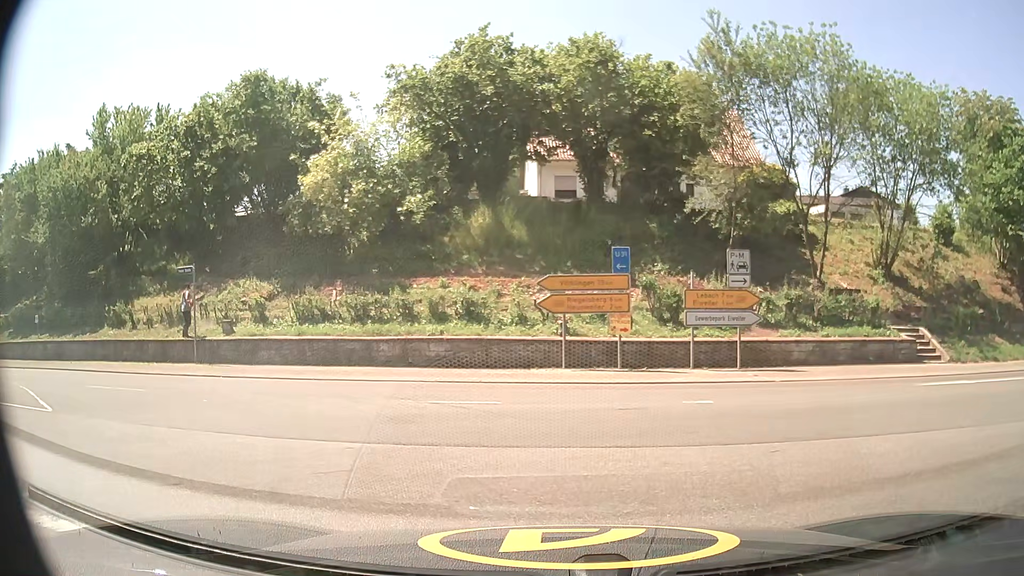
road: motorway_link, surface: asphalt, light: Day
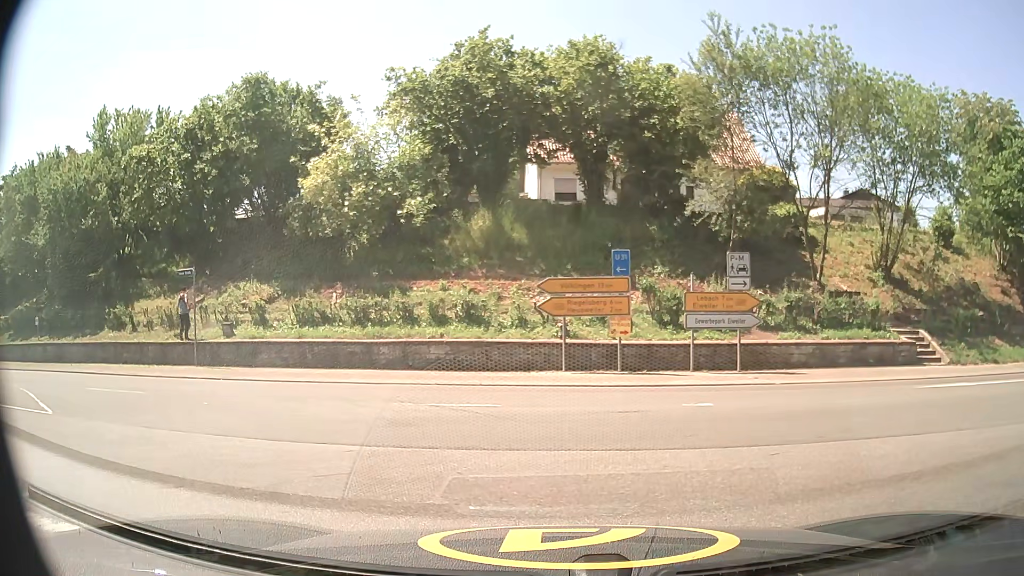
(0.0, 0.0) m; 0°
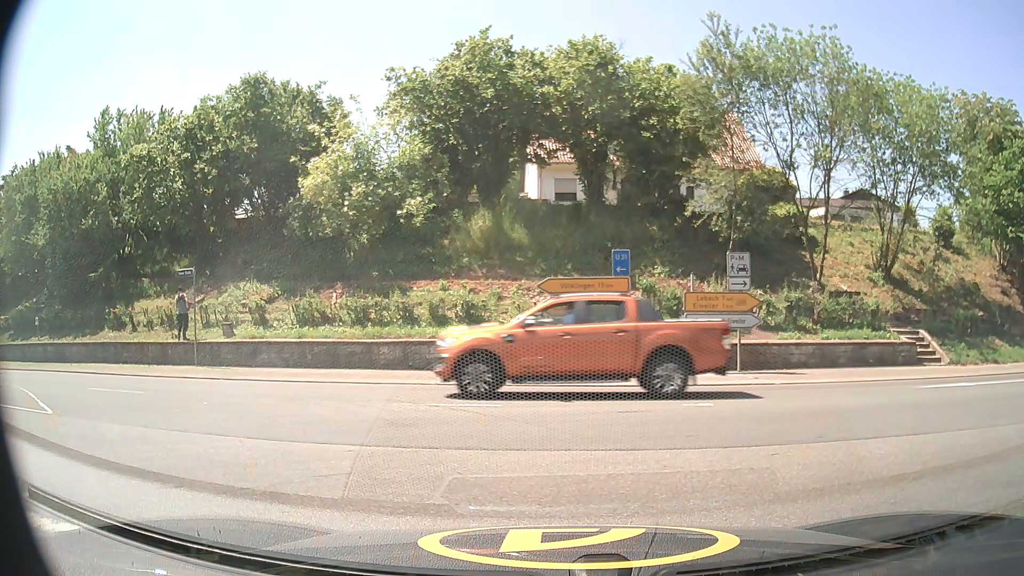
(0.0, +0.1) m; 0°
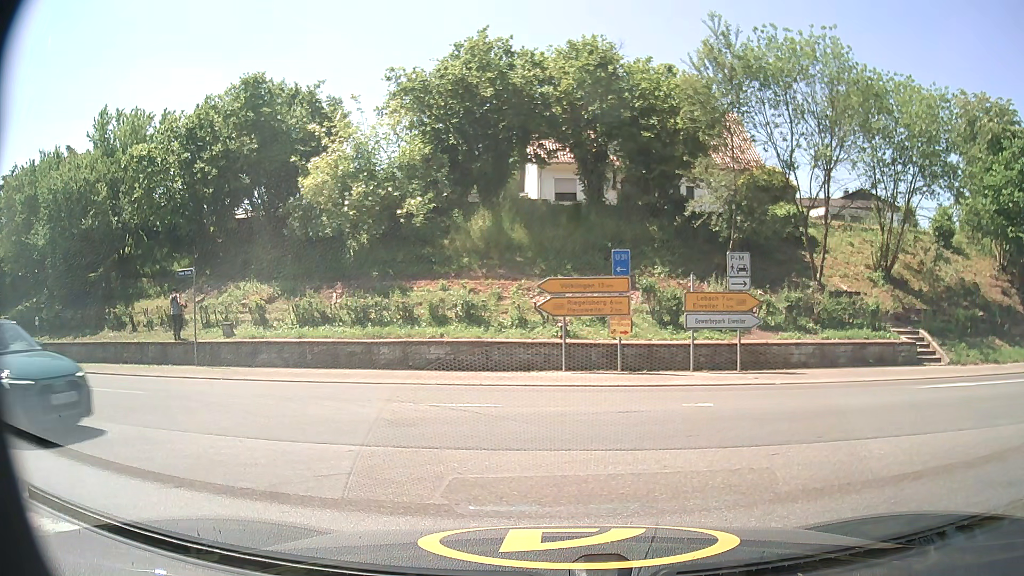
(0.0, 0.0) m; 0°
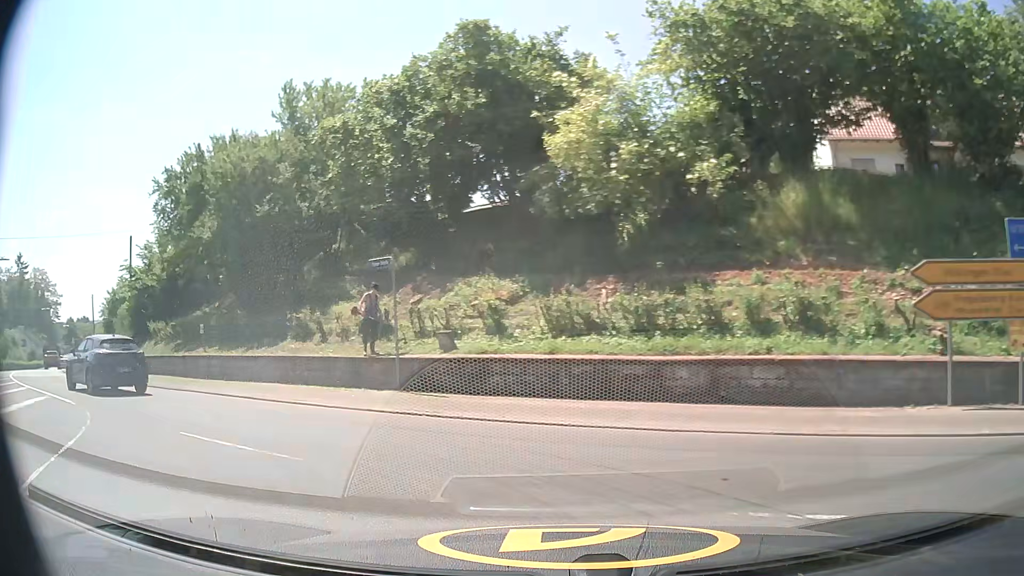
(-1.1, +6.4) m; -23°
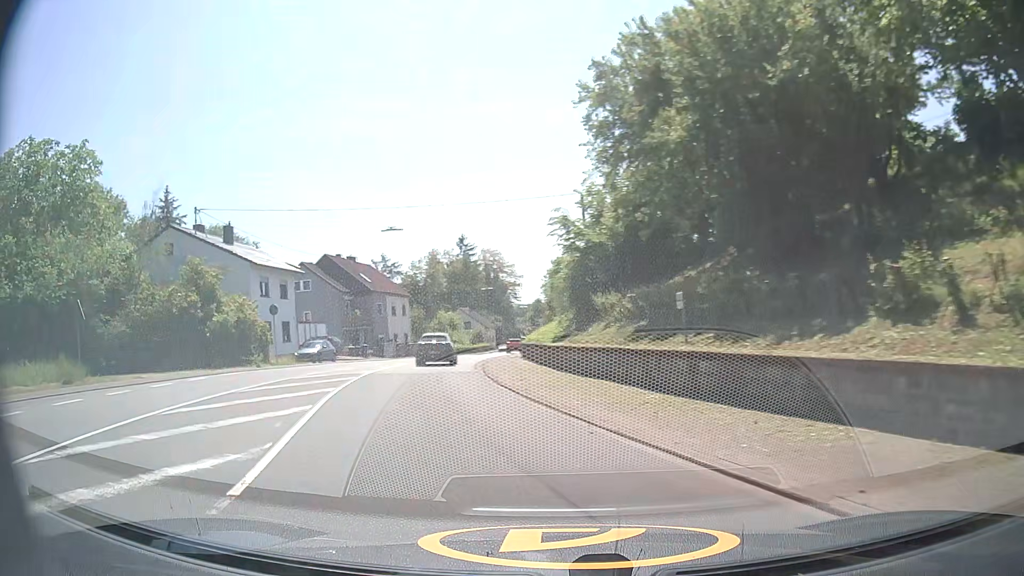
(-4.0, +10.1) m; -41°
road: primary
